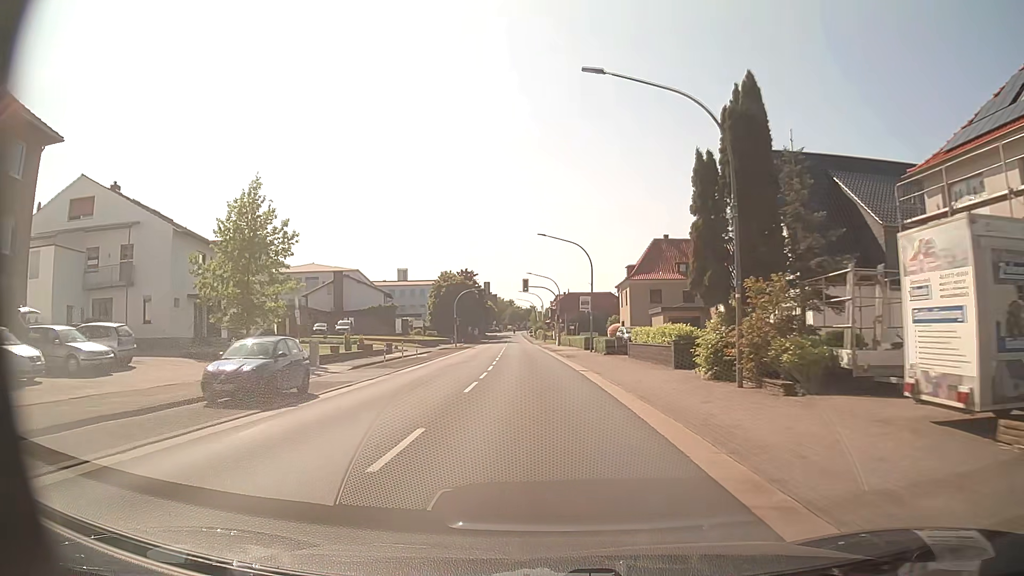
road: primary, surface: asphalt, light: Day
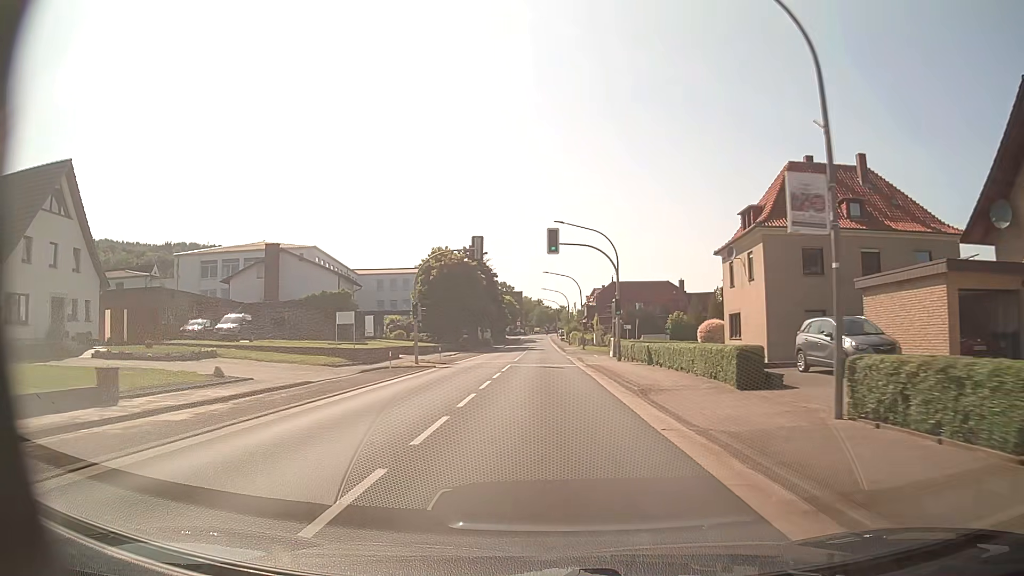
(-1.2, +35.0) m; -3°
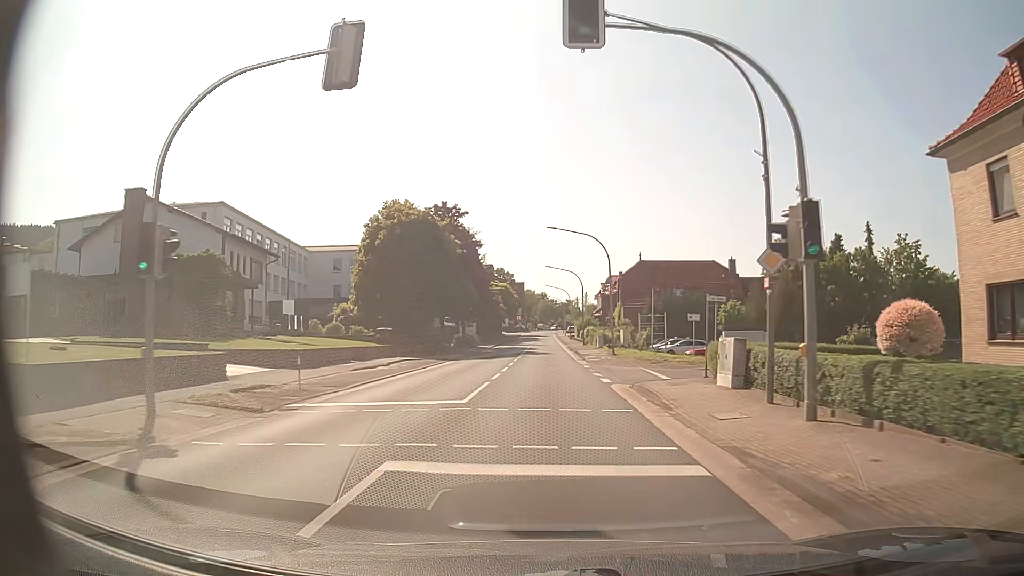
(-0.1, +26.0) m; 0°
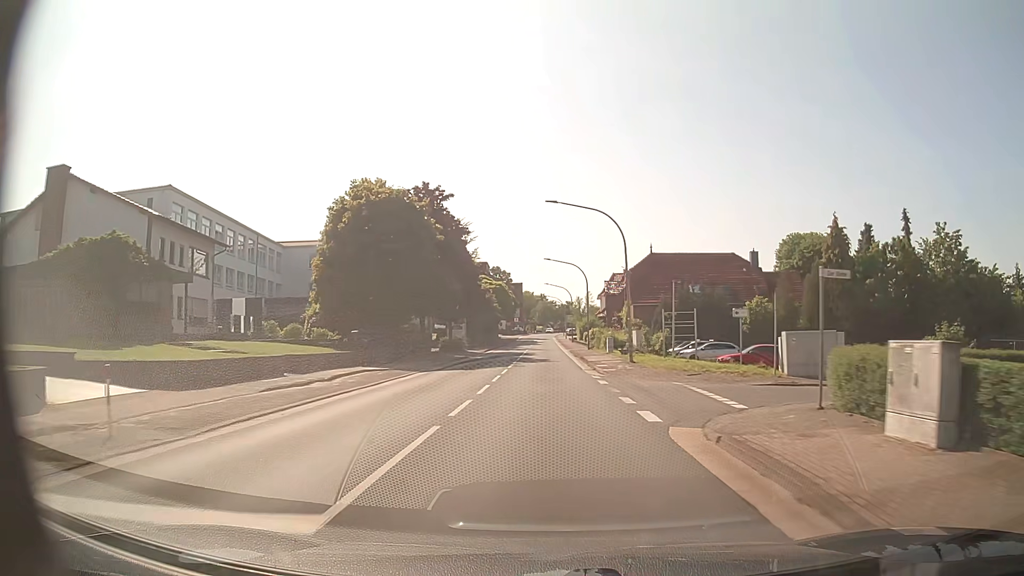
(0.0, +8.8) m; 0°
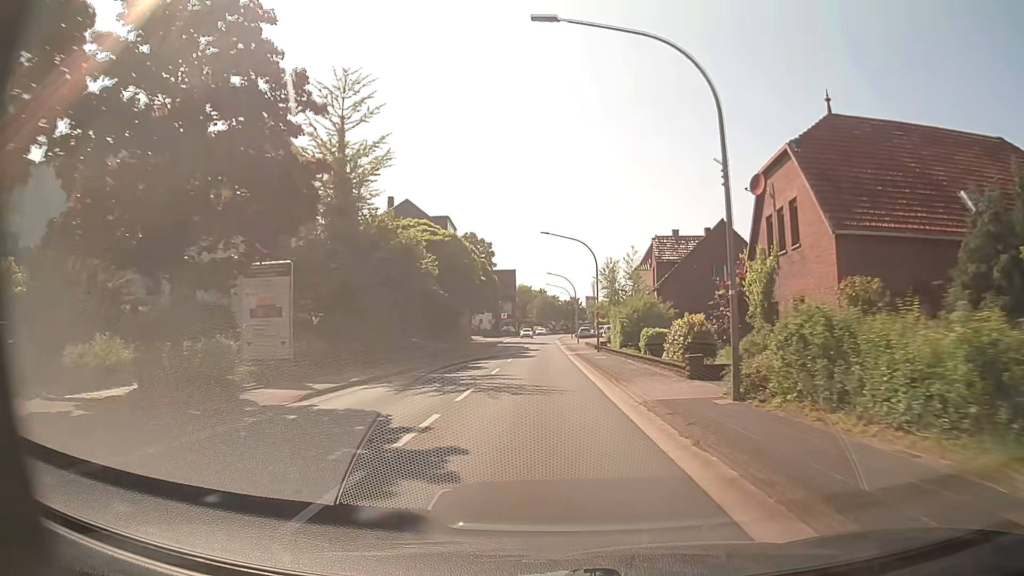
(+0.1, +44.9) m; 0°
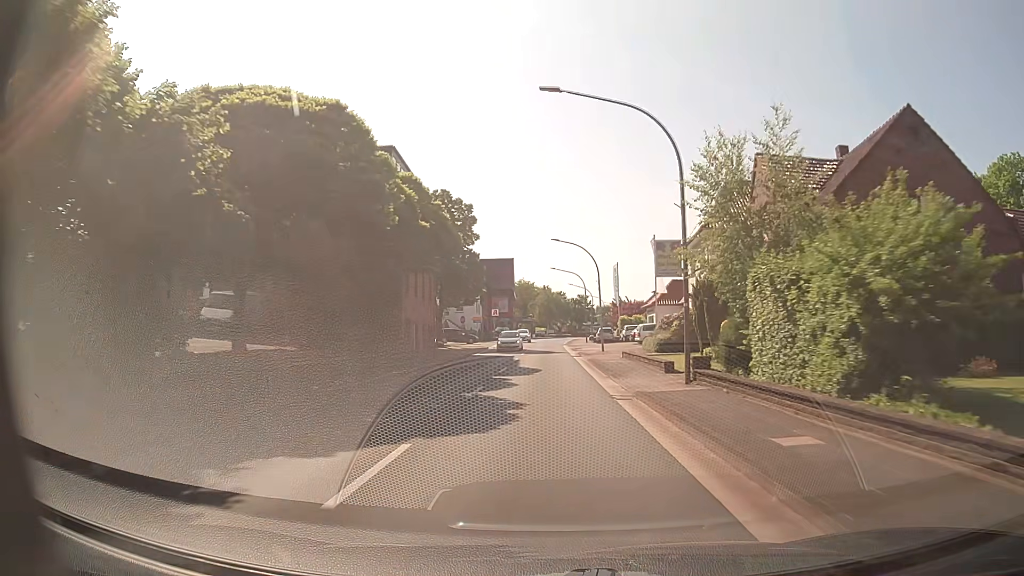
(0.0, +26.8) m; 0°
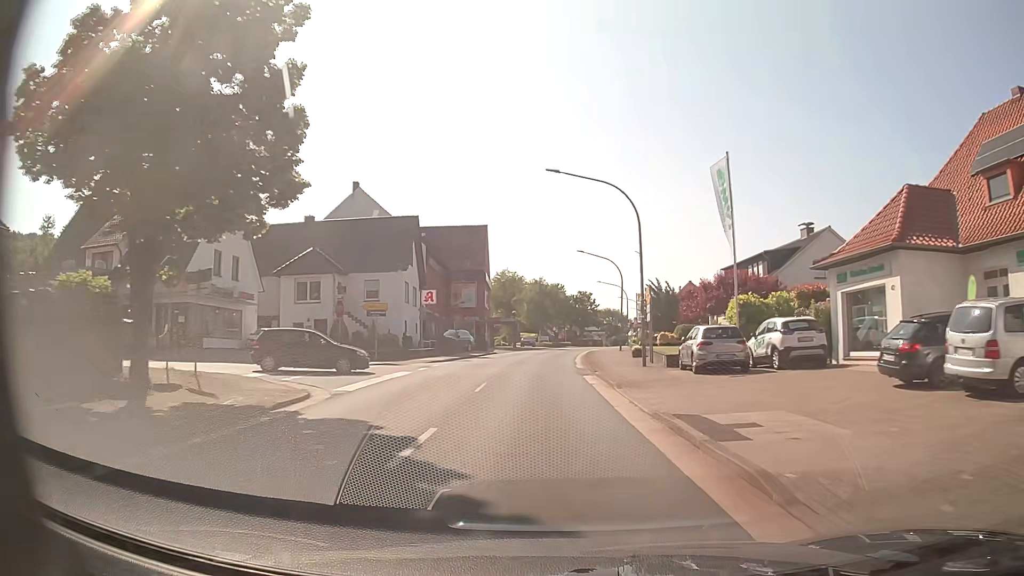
(+0.1, +44.2) m; +1°
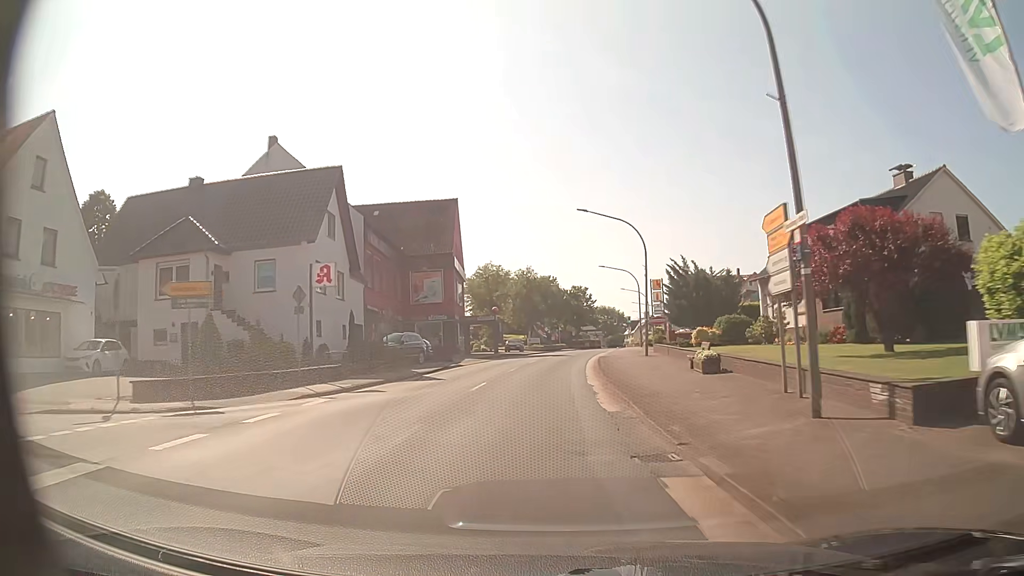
(+0.2, +17.6) m; +1°
(0, +10) (0, +20) (0, +30) (+1, +40) (+2, +50) (+3, +60) (+5, +70) (+7, +80) (+9, +89) (+10, +99) m
